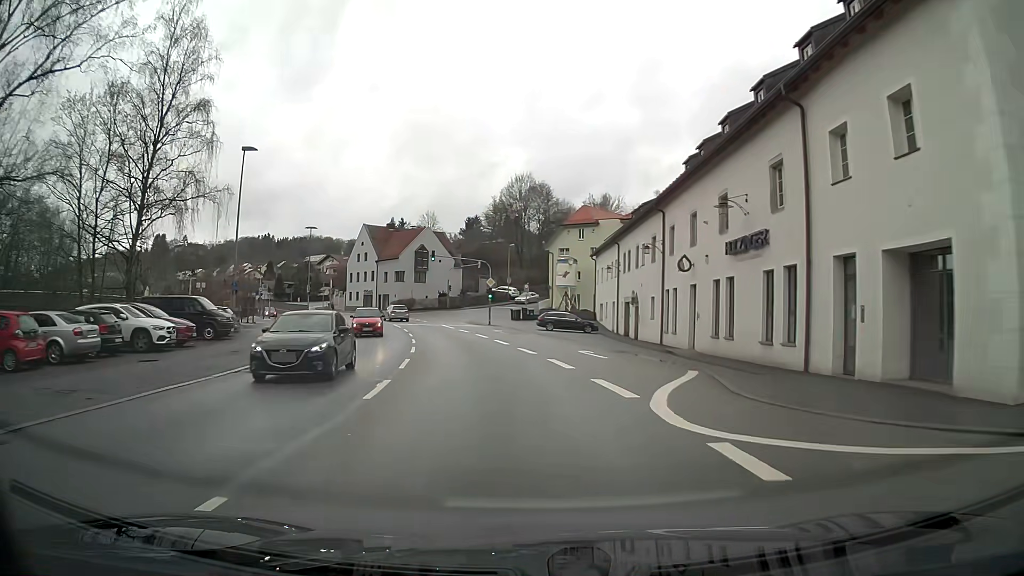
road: primary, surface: asphalt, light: Day
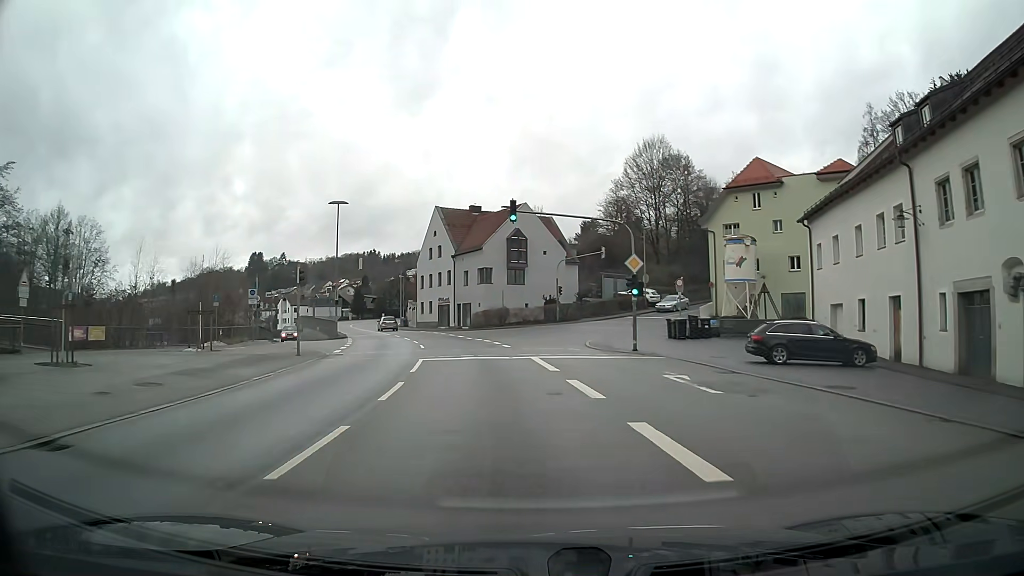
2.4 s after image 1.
(-2.6, +28.8) m; -10°
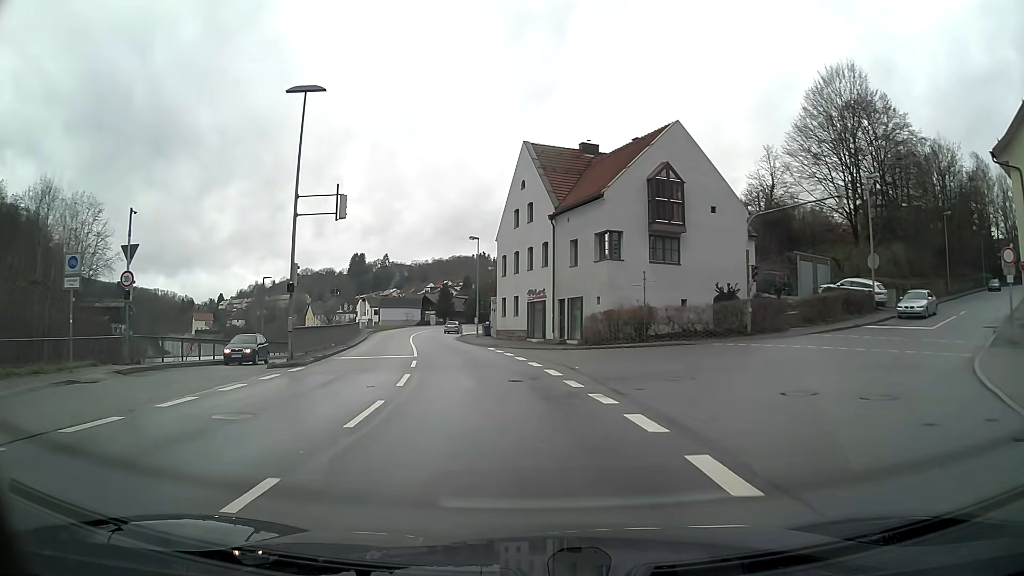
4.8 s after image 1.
(-2.3, +27.8) m; -10°
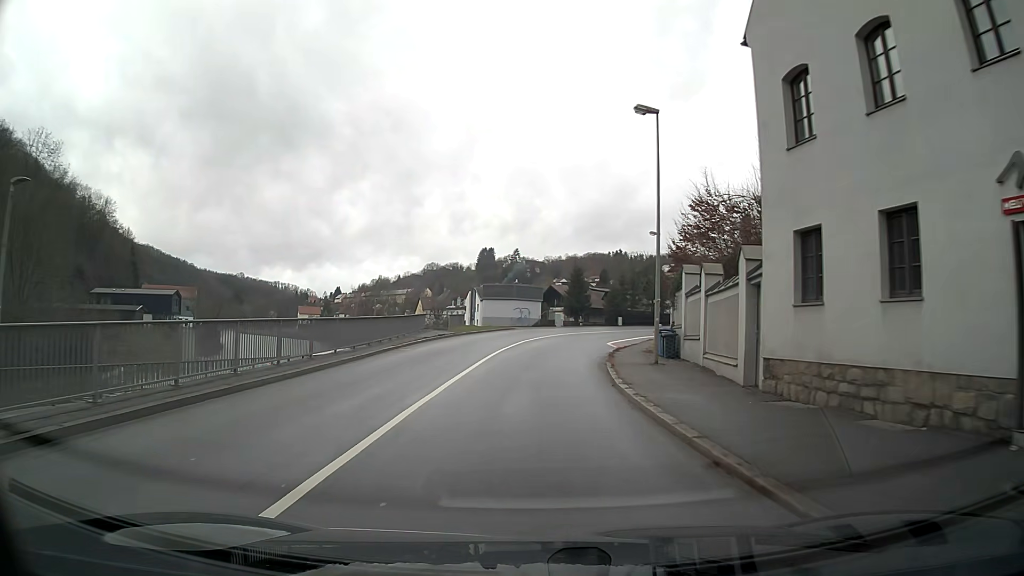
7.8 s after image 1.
(-3.7, +34.4) m; -10°
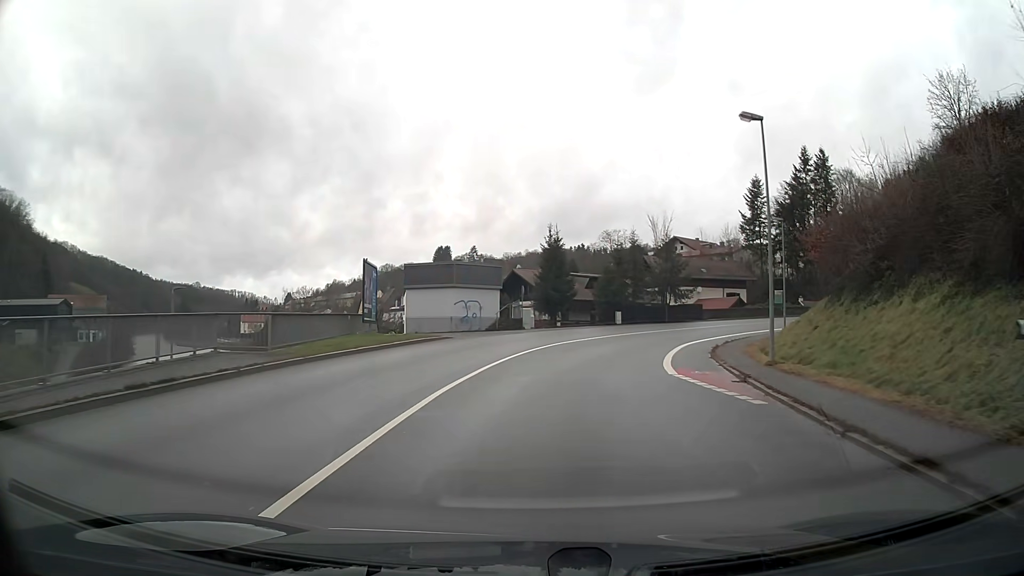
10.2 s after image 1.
(+0.9, +29.1) m; +5°
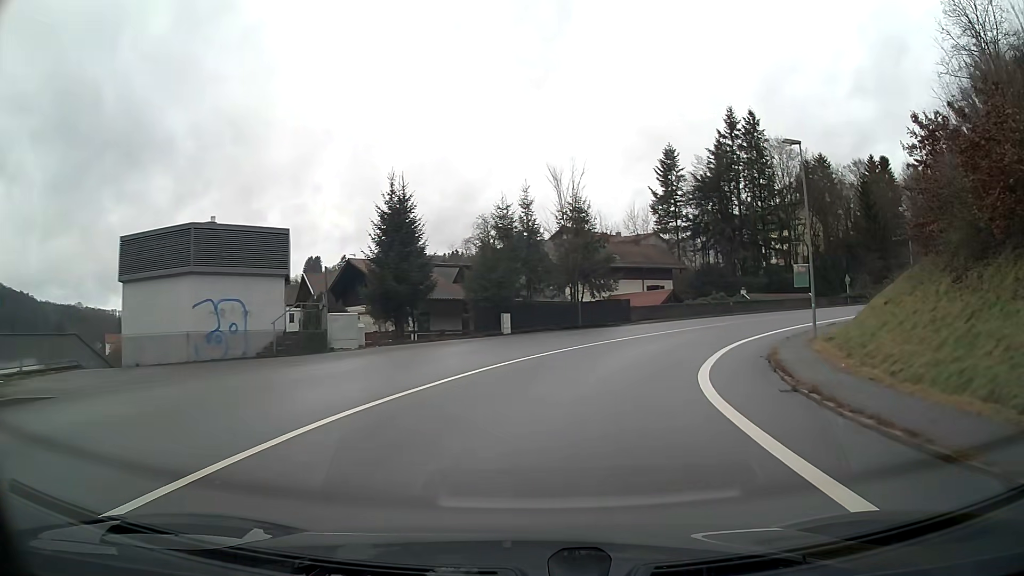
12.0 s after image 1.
(+2.0, +22.4) m; +12°
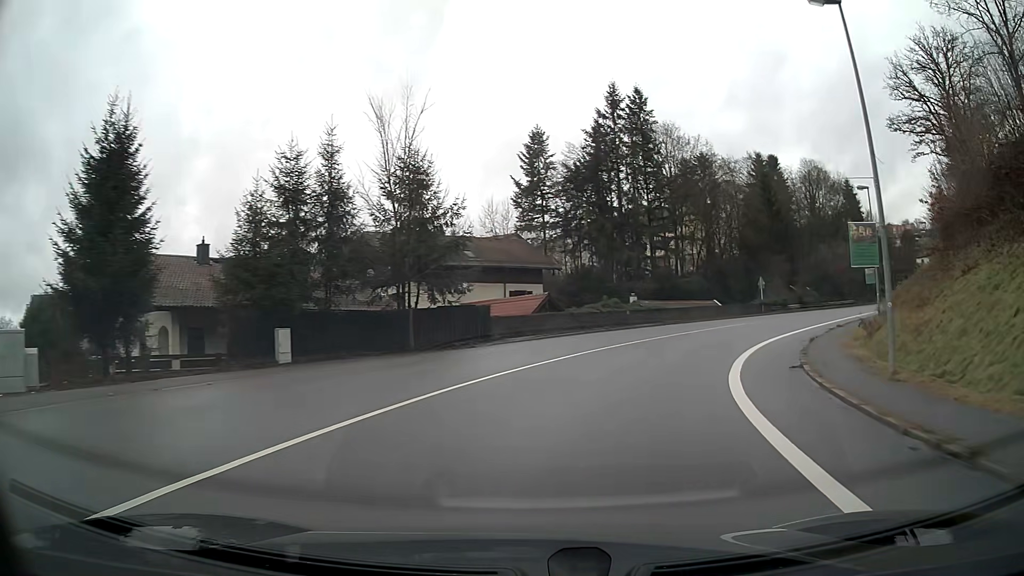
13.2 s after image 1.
(+1.6, +15.1) m; +13°
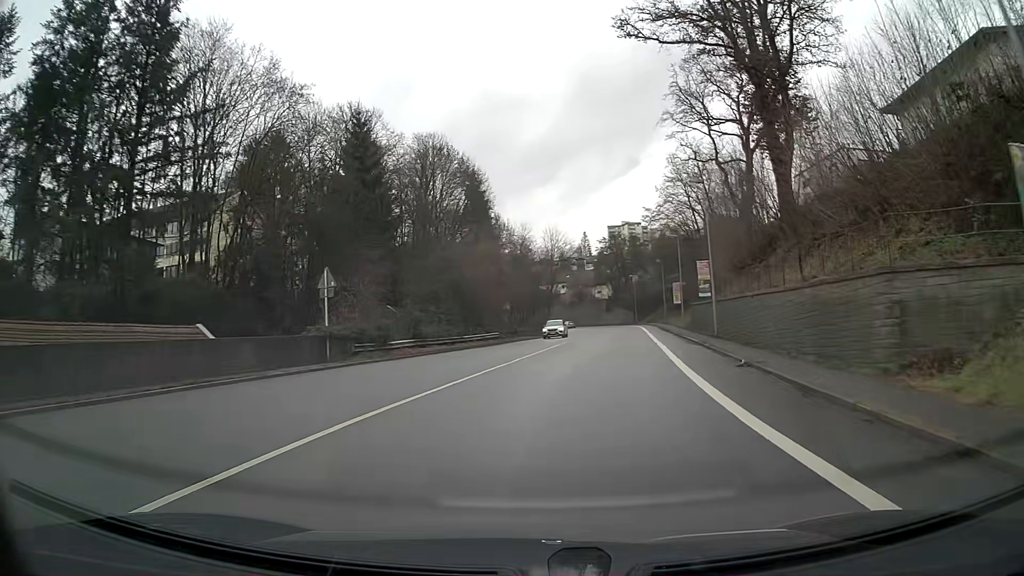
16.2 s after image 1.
(+12.2, +36.3) m; +34°
(0, +10) (+1, +20) (+3, +30) (+4, +40) (+5, +50) (+7, +60) (+8, +70) (+9, +79) (+10, +89) (+10, +99) m
